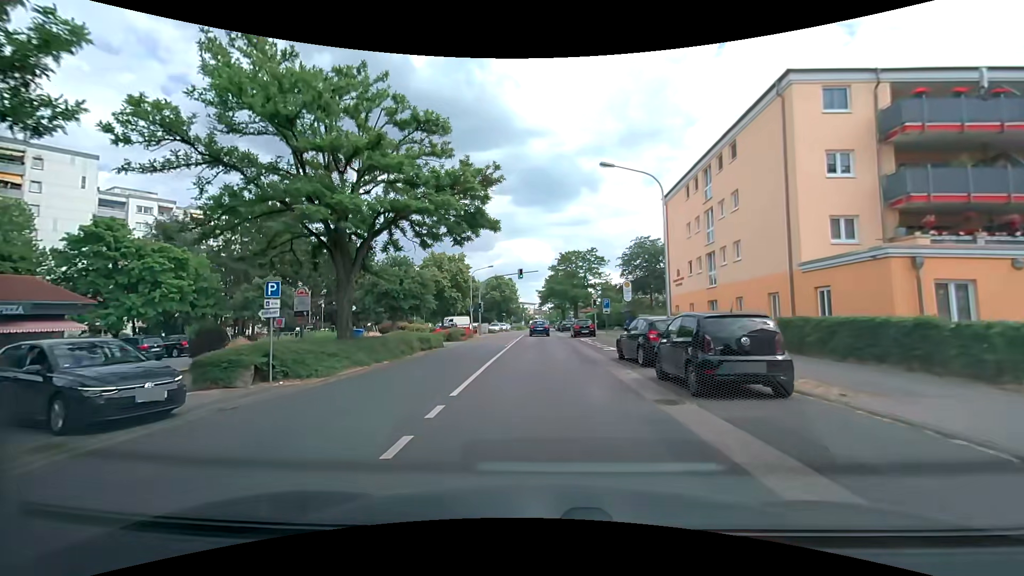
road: tertiary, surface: asphalt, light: Day
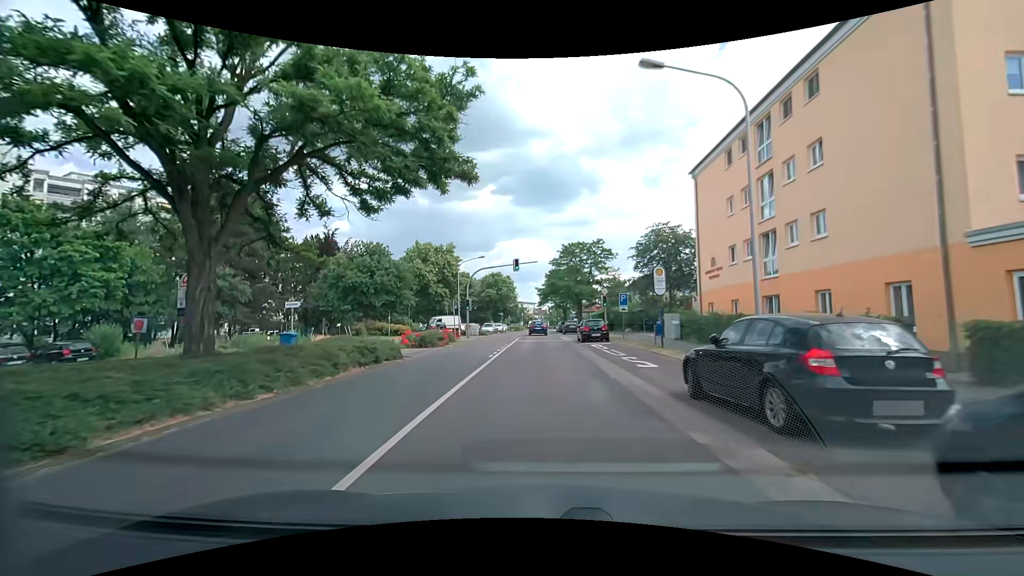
(0.0, +8.3) m; 0°
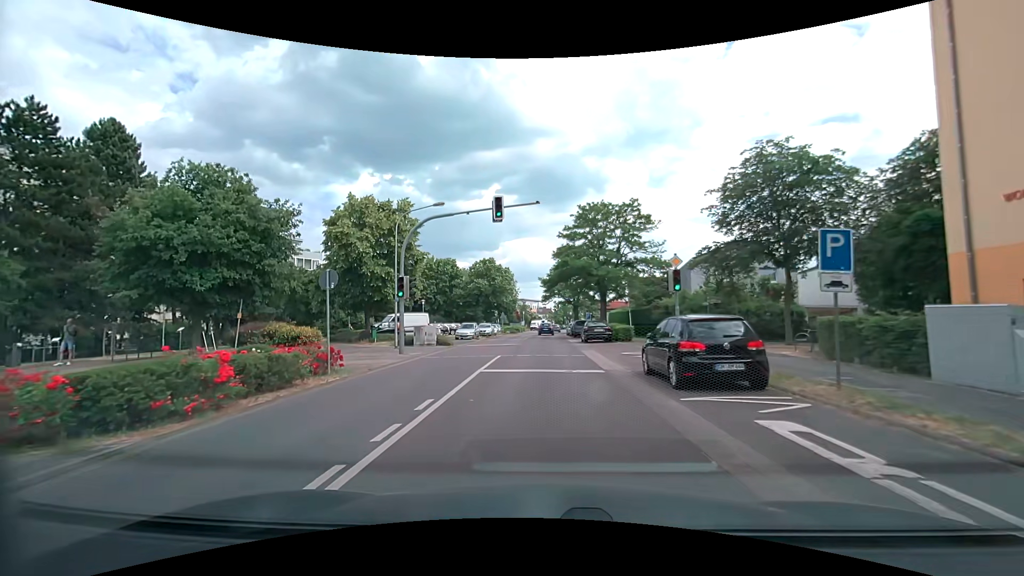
(0.0, +21.4) m; 0°
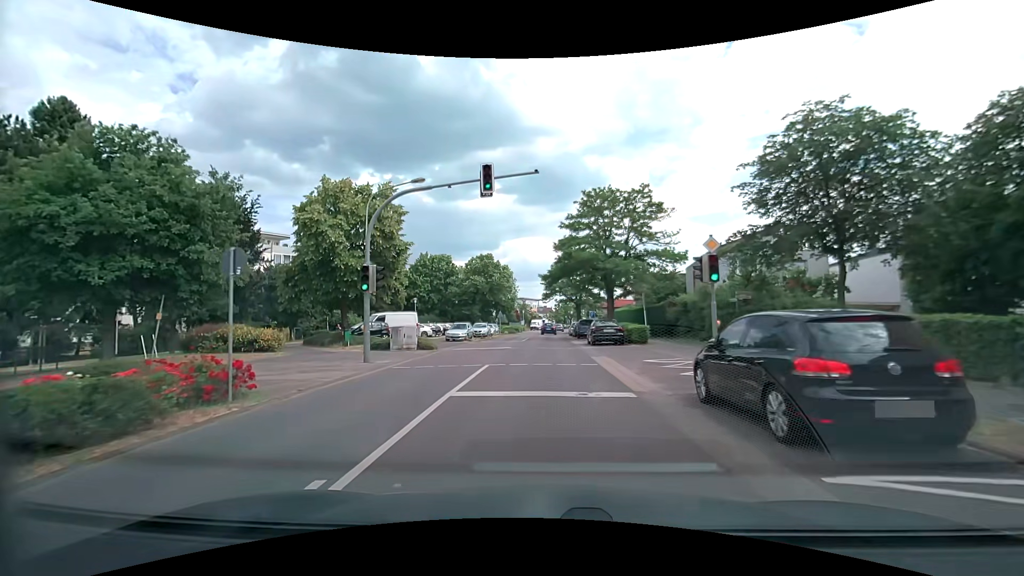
(0.0, +4.4) m; 0°
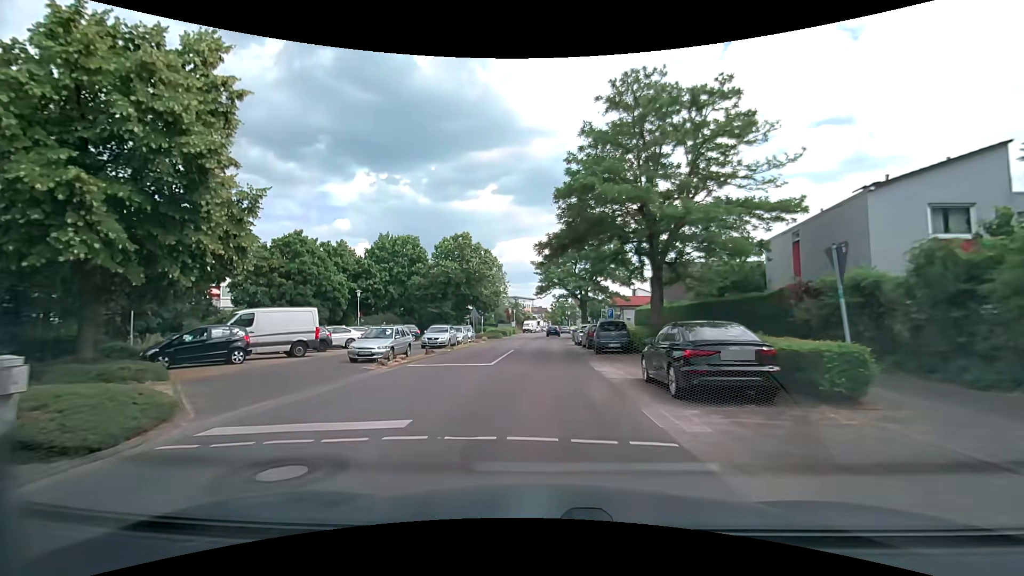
(+0.3, +18.1) m; +1°
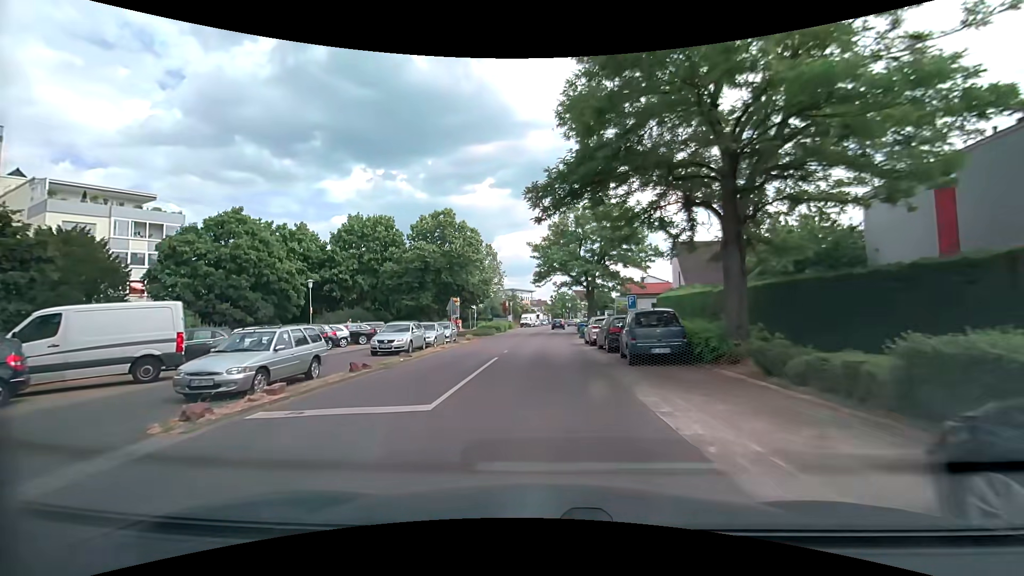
(0.0, +9.3) m; 0°
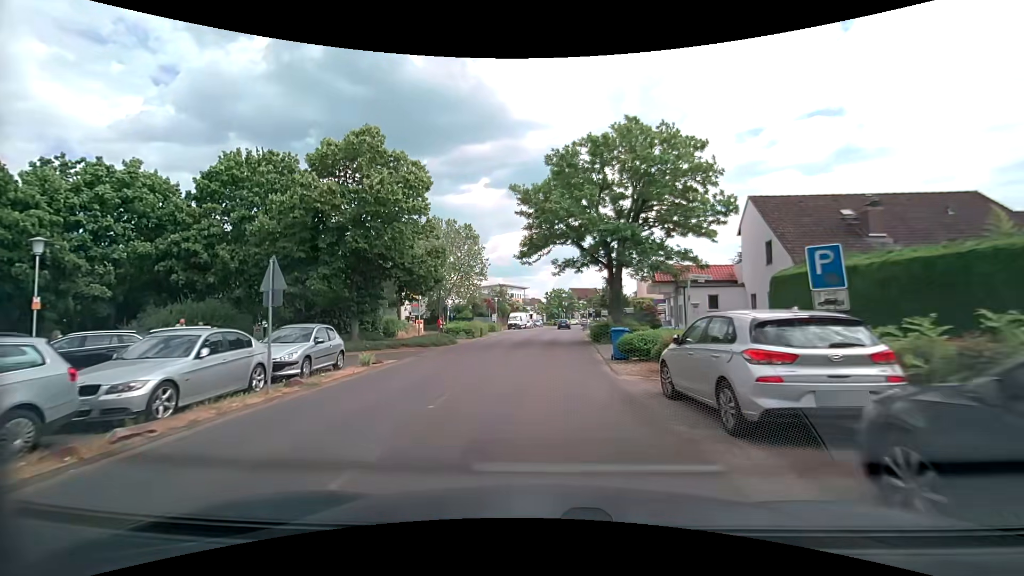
(+0.1, +19.5) m; 0°
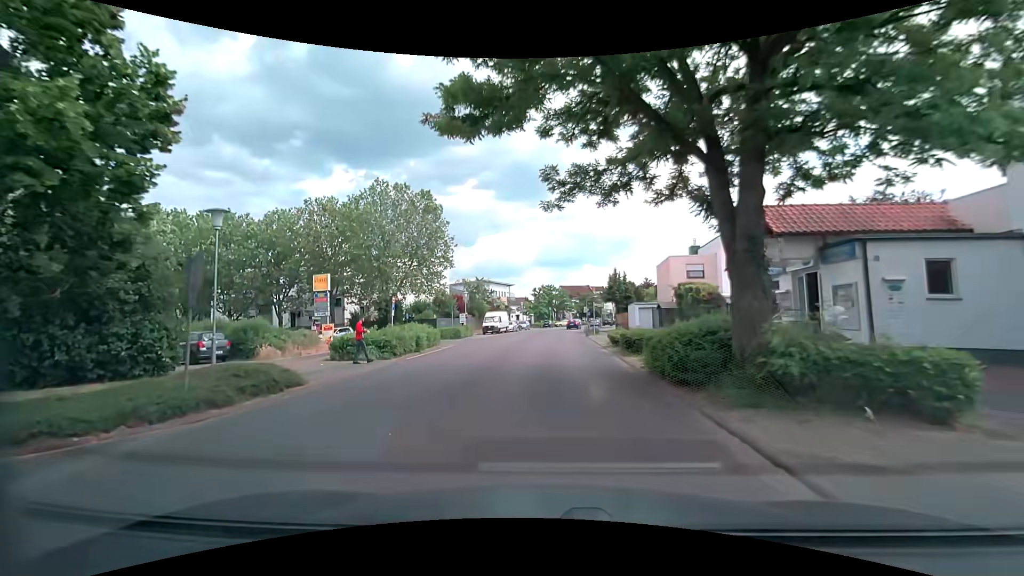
(+0.4, +19.4) m; +1°
(0, +10) (0, +20) (+1, +30) (+1, +40) (+2, +50) (+3, +60) (+4, +70) (+6, +80) (+9, +89) (+11, +99) m
